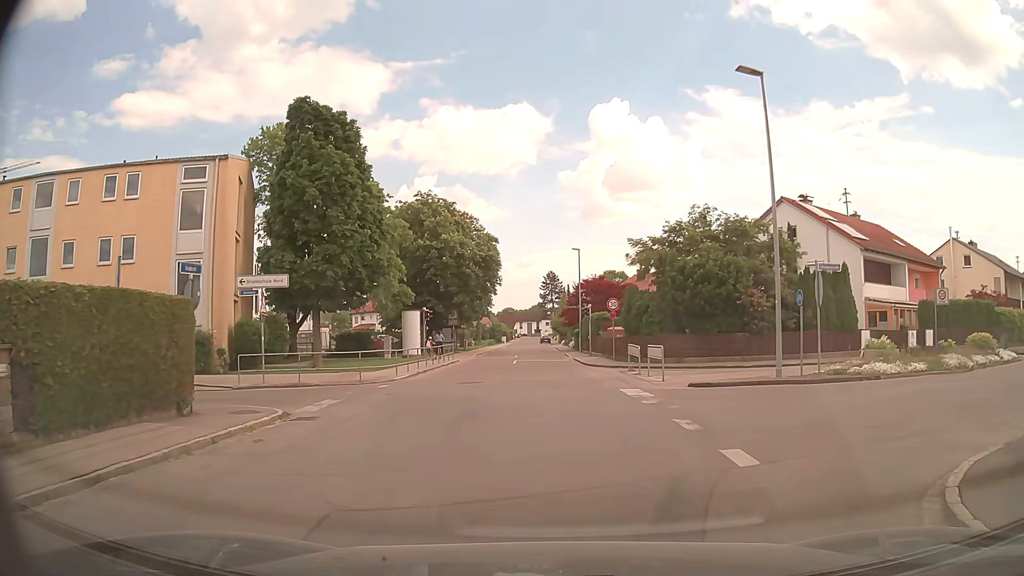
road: residential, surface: asphalt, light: Day
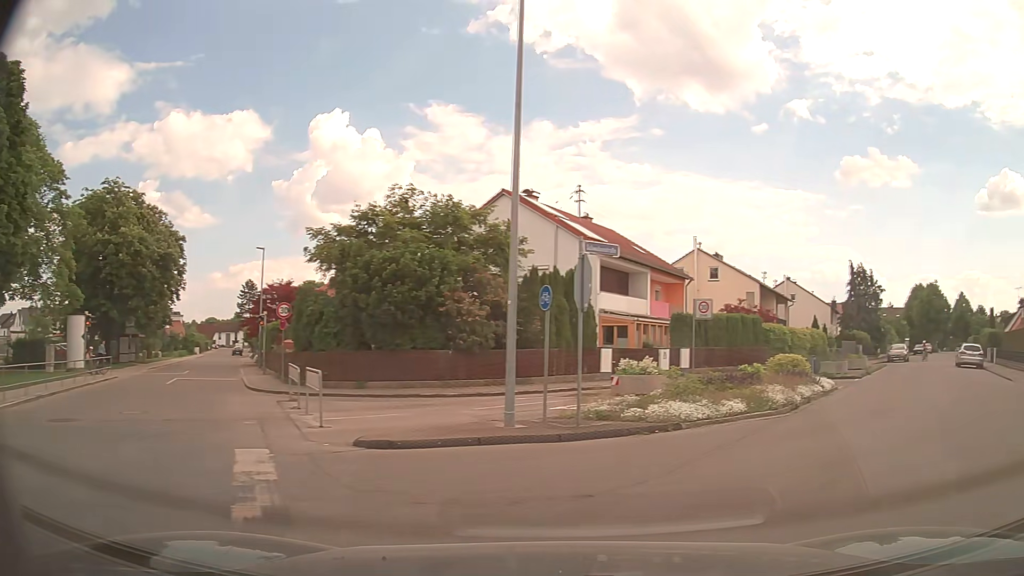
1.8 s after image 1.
(+1.1, +6.9) m; +24°
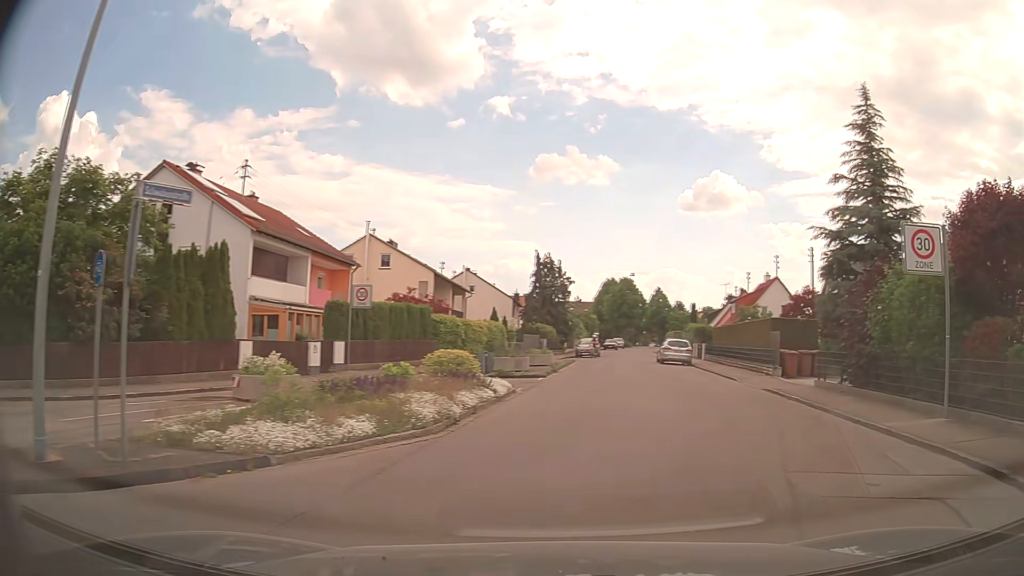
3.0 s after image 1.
(+1.0, +3.8) m; +27°
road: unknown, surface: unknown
(+2, +10) (+5, +19) (+6, +29) (+5, +39) (+7, +49) (+10, +59) (+12, +69) (+13, +79) (+15, +88) (+17, +98) m
